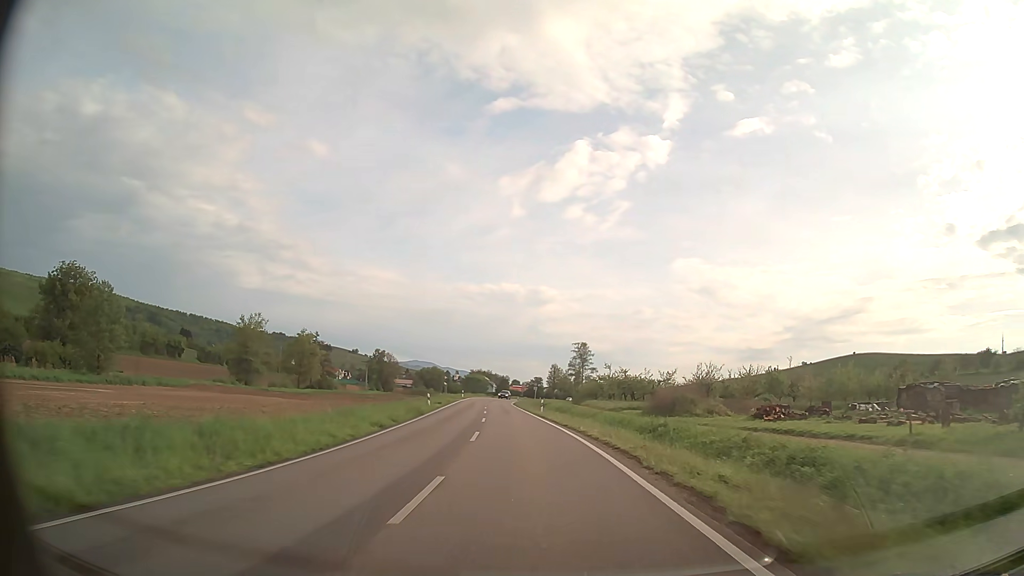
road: primary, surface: asphalt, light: Day
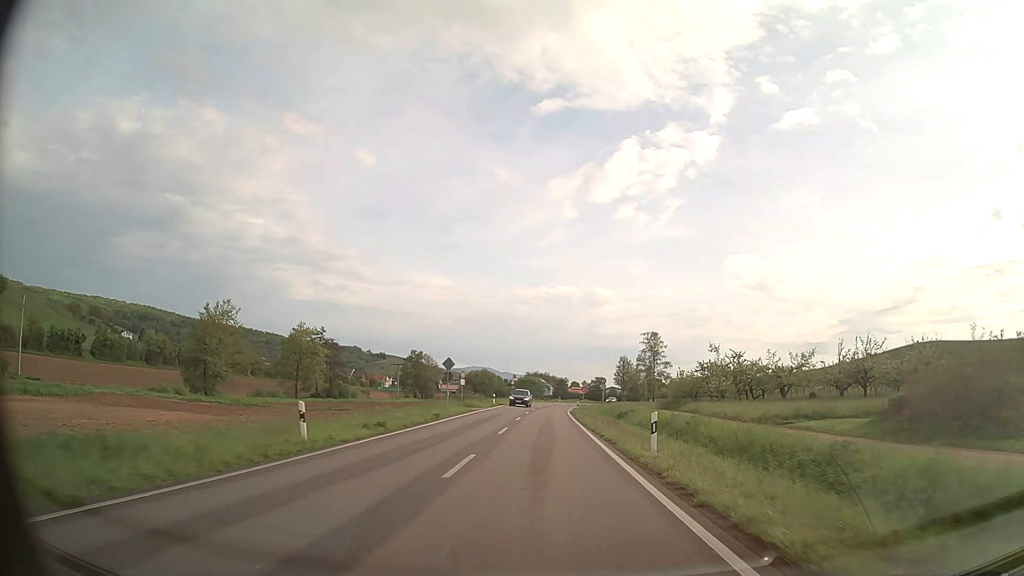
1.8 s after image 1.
(-1.5, +32.3) m; -5°
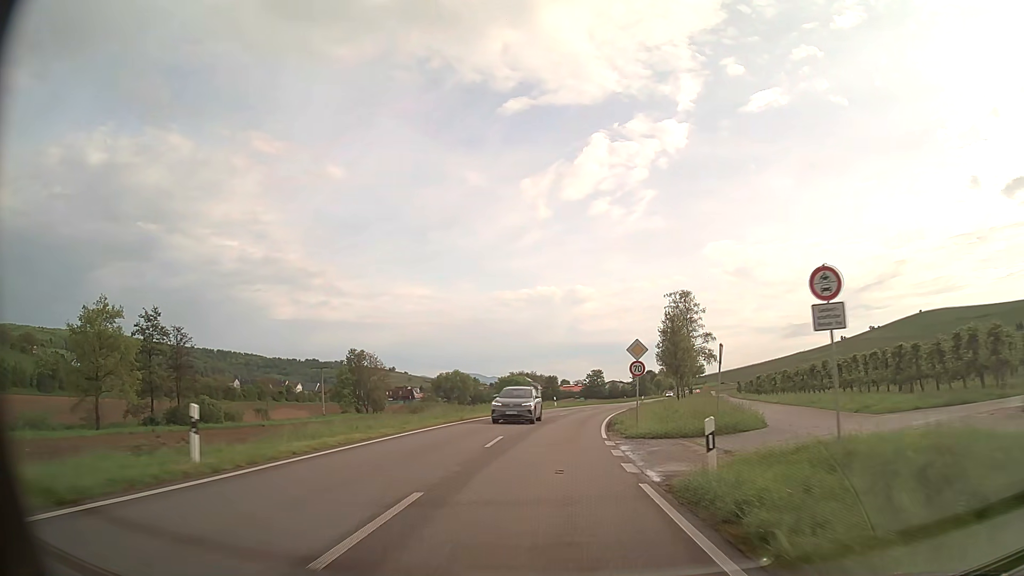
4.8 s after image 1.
(-0.2, +53.9) m; +1°
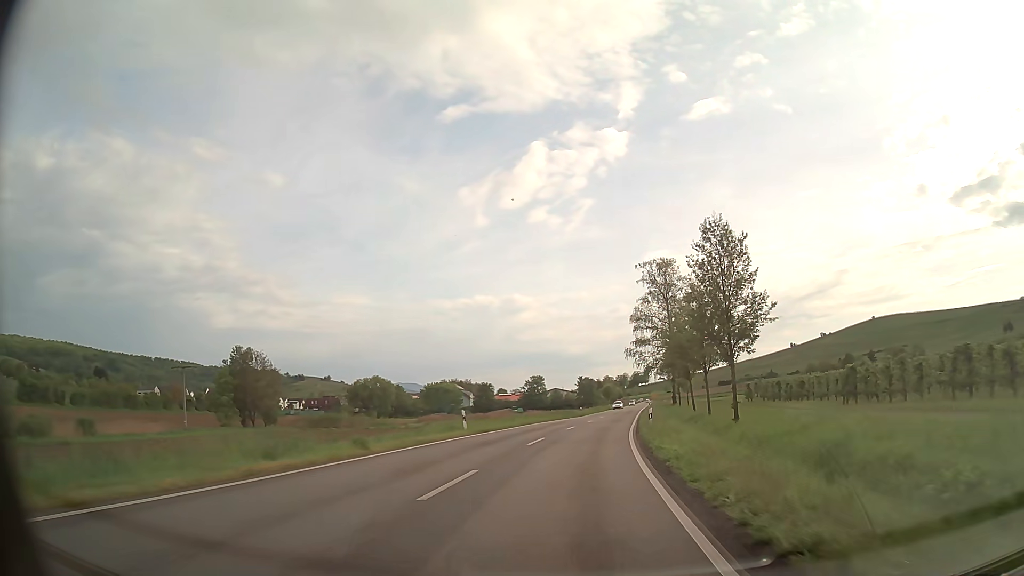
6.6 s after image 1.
(+1.1, +32.3) m; +5°
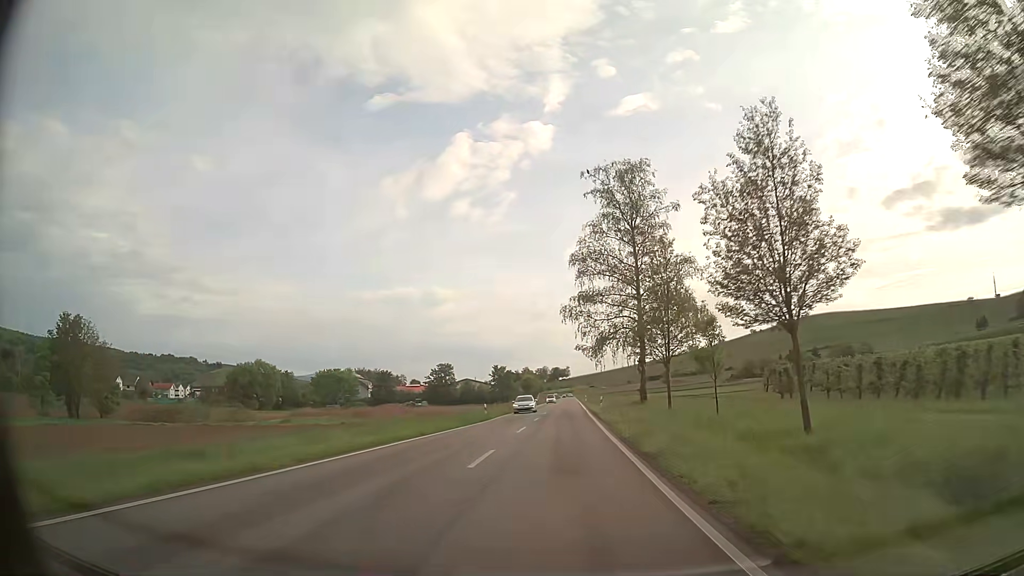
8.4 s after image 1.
(+2.2, +32.1) m; +7°
(0, +10) (0, +20) (0, +30) (+1, +40) (+1, +50) (+1, +60) (+1, +70) (+2, +80) (+2, +90) (+2, +100) m
